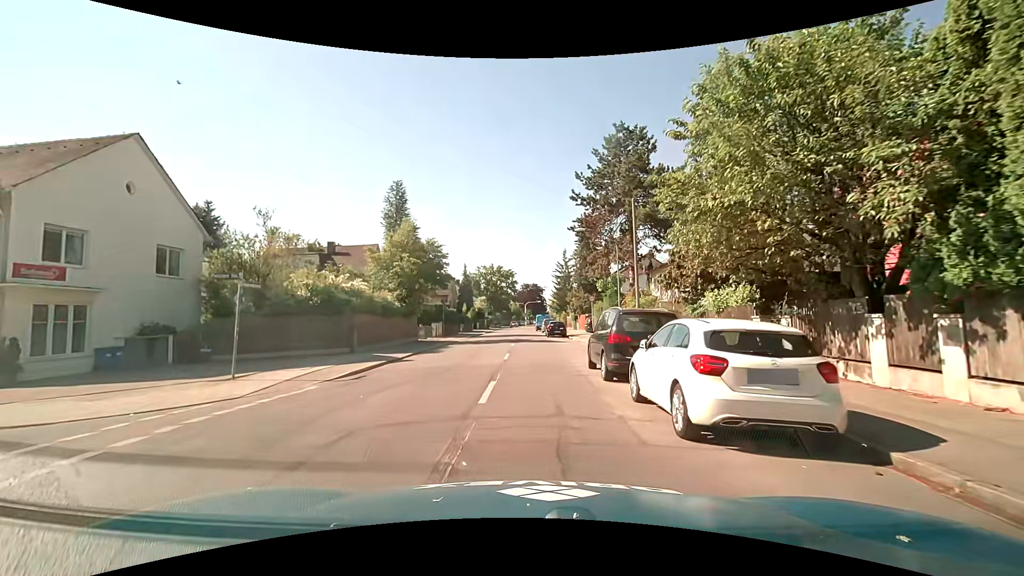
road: secondary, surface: asphalt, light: Day
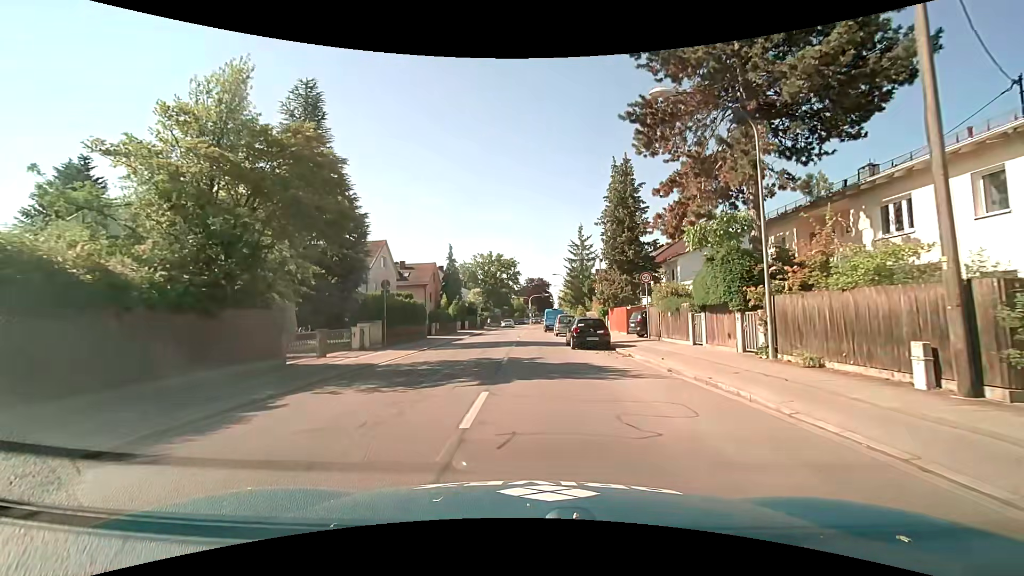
(-0.2, +21.8) m; 0°
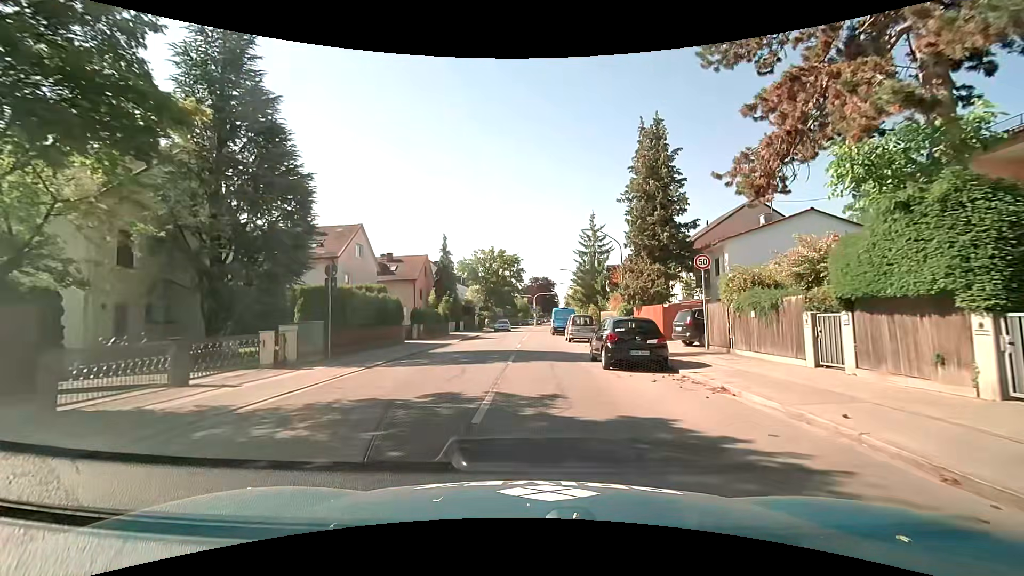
(-0.1, +8.5) m; -1°
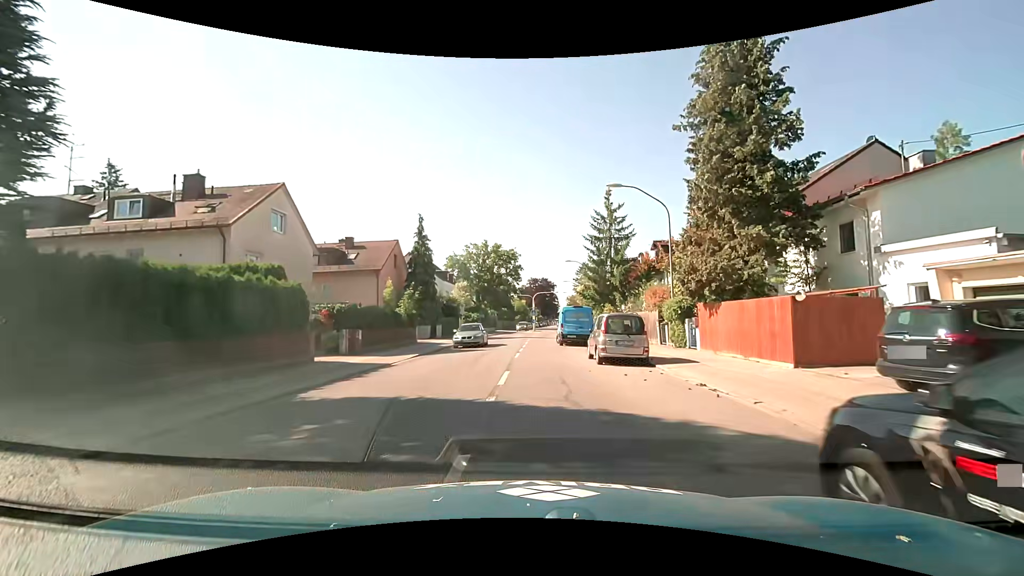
(+0.1, +13.5) m; 0°
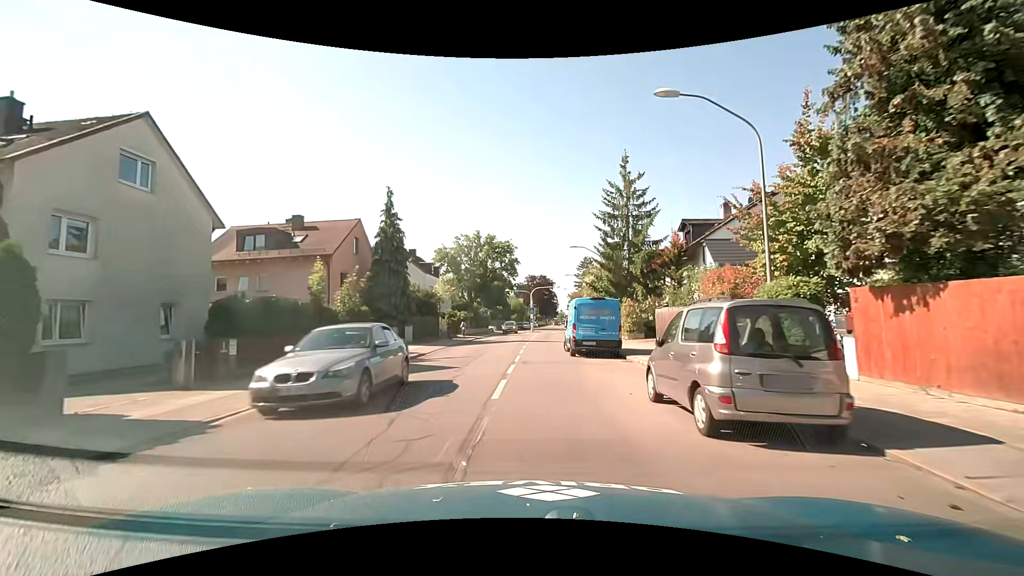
(+0.2, +10.3) m; +1°
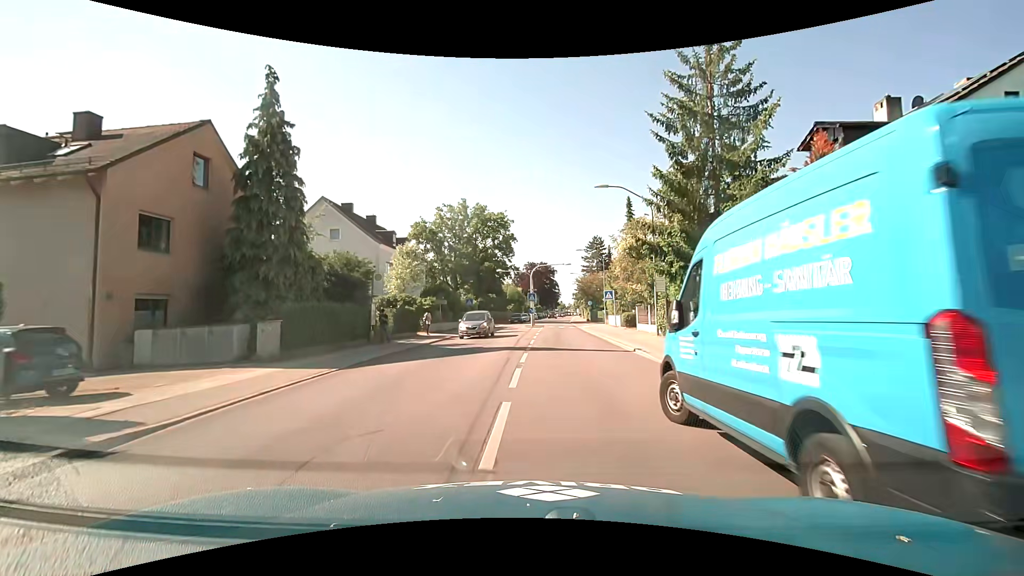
(-0.2, +18.2) m; 0°
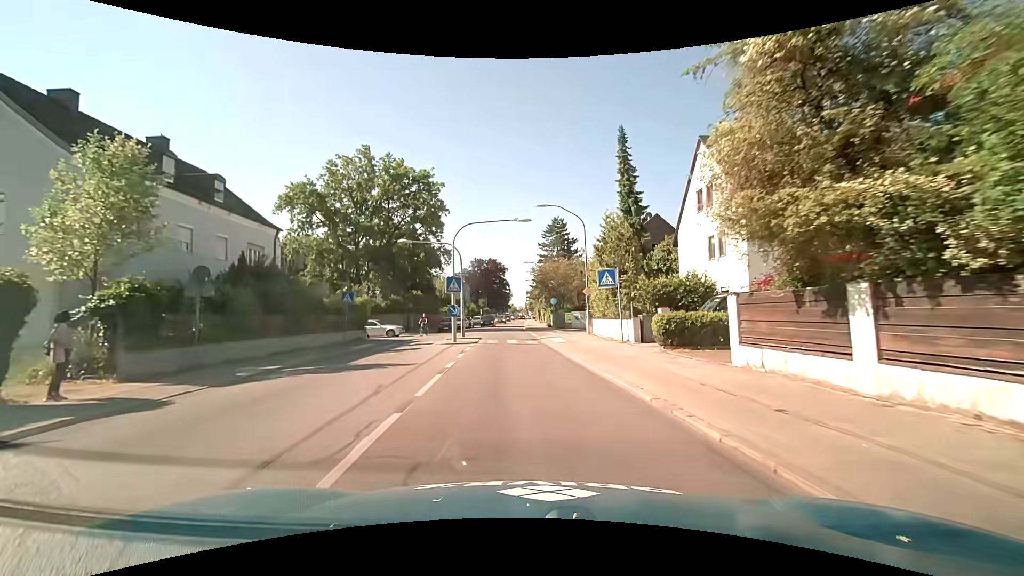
(+1.2, +22.9) m; +5°
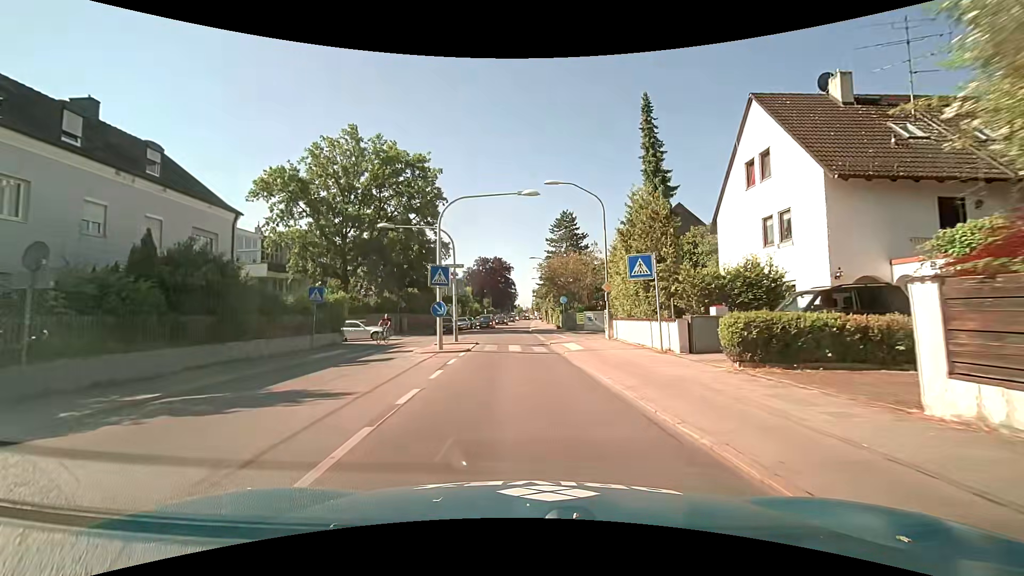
(0.0, +5.3) m; 0°
(0, +10) (0, +20) (-1, +30) (-1, +40) (-1, +50) (-2, +60) (-2, +70) (-1, +80) (-1, +90) (-1, +100) m
